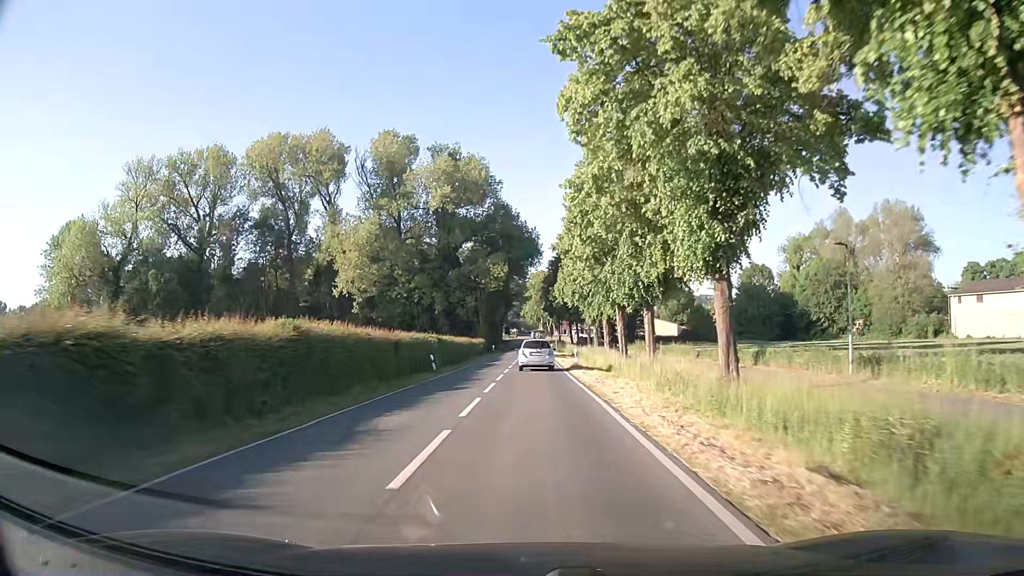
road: secondary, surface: asphalt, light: Day
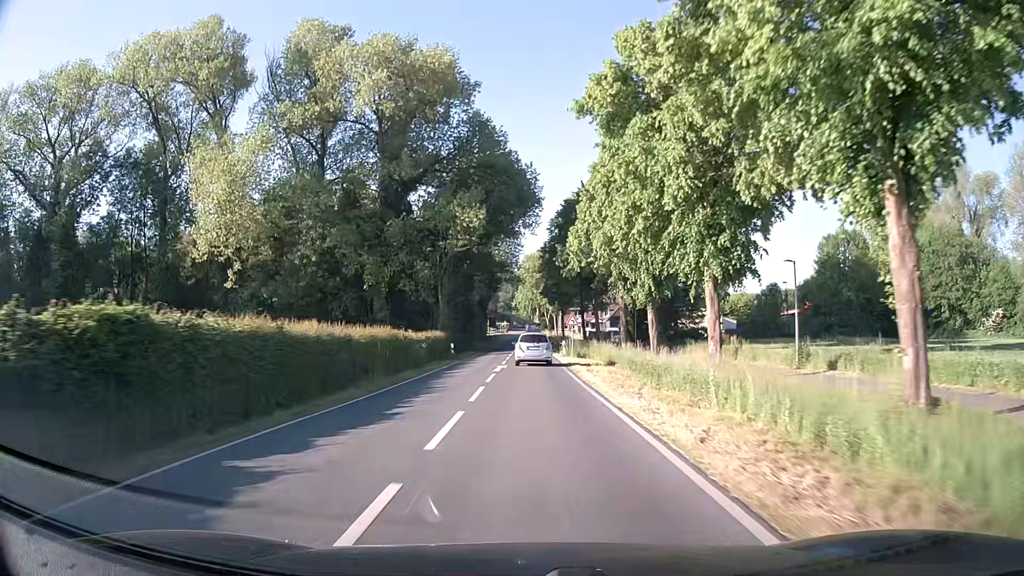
(+0.1, +40.2) m; +1°
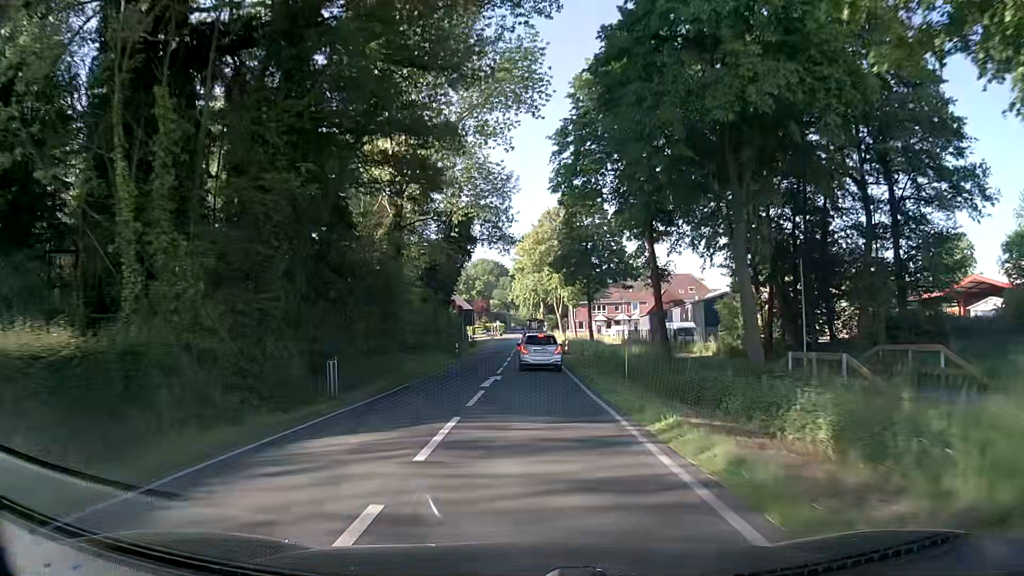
(-0.1, +49.1) m; 0°
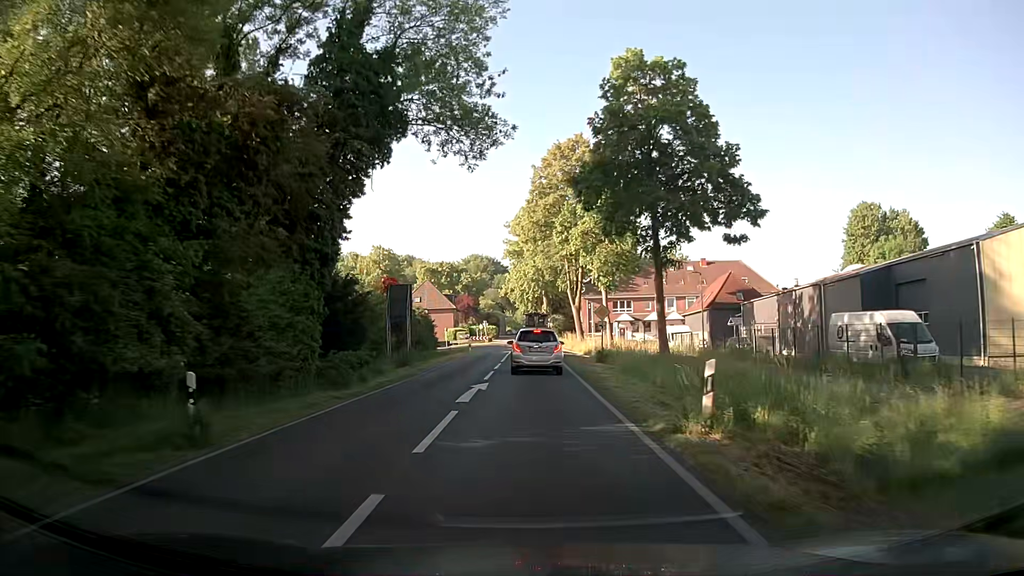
(+0.1, +35.6) m; 0°
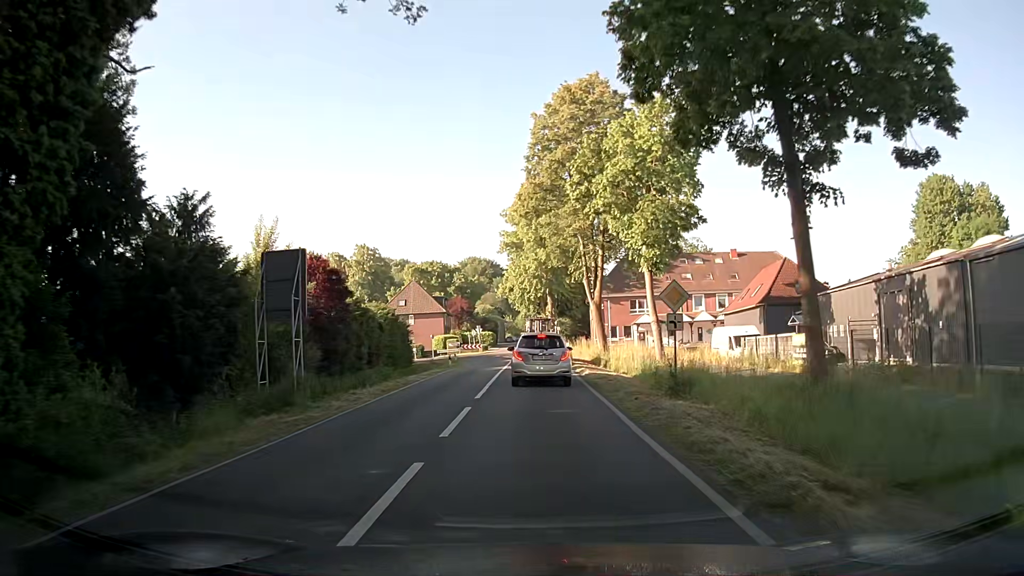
(0.0, +16.1) m; 0°
